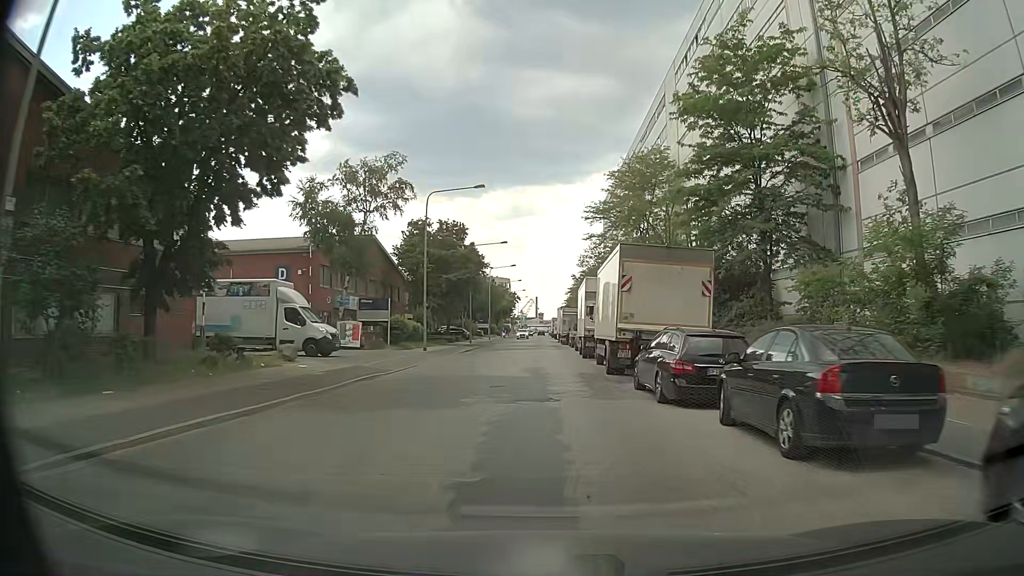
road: secondary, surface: sett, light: Day
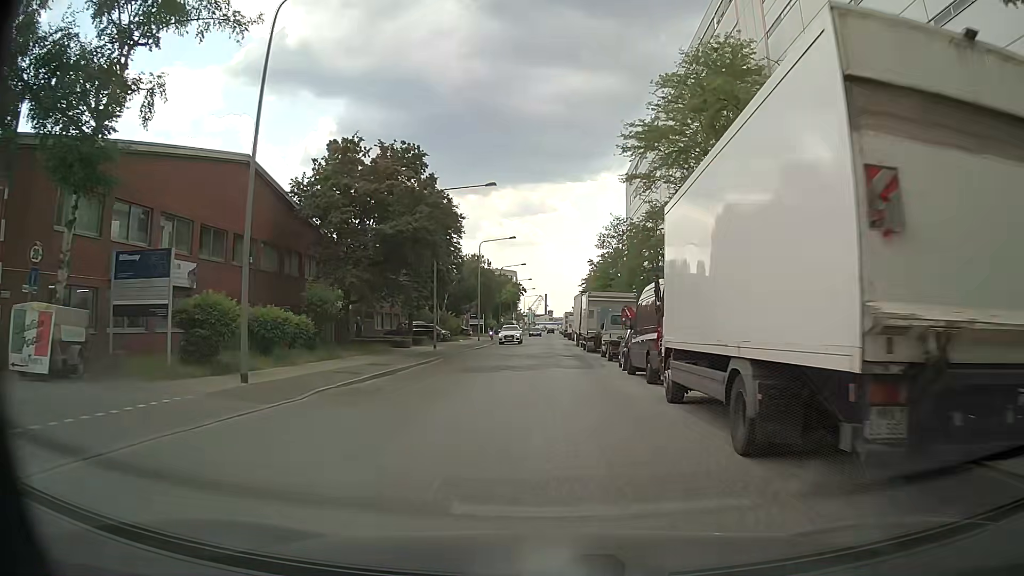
(+0.1, +25.3) m; -1°
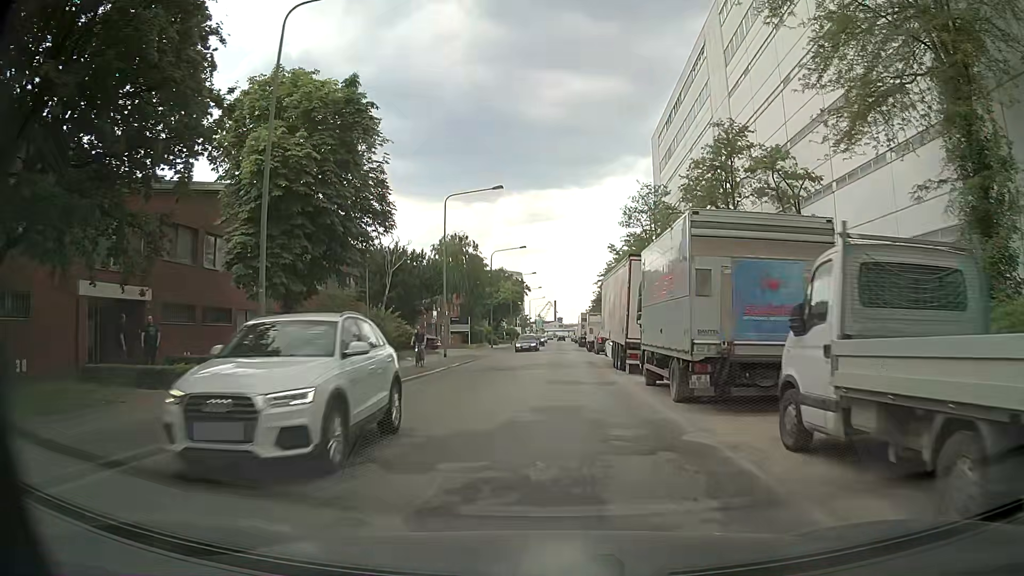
(+0.4, +25.0) m; 0°
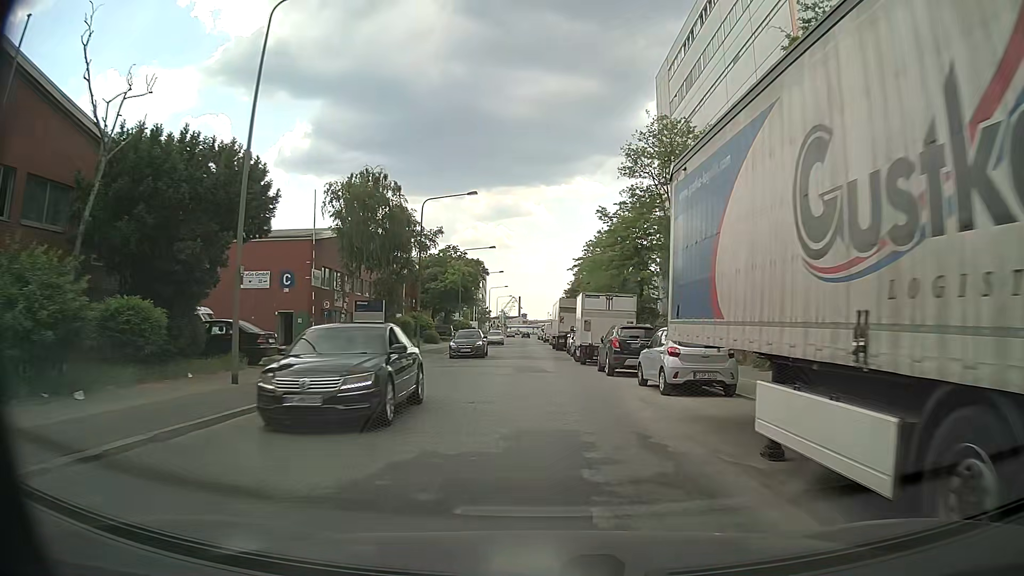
(+0.5, +24.5) m; +4°
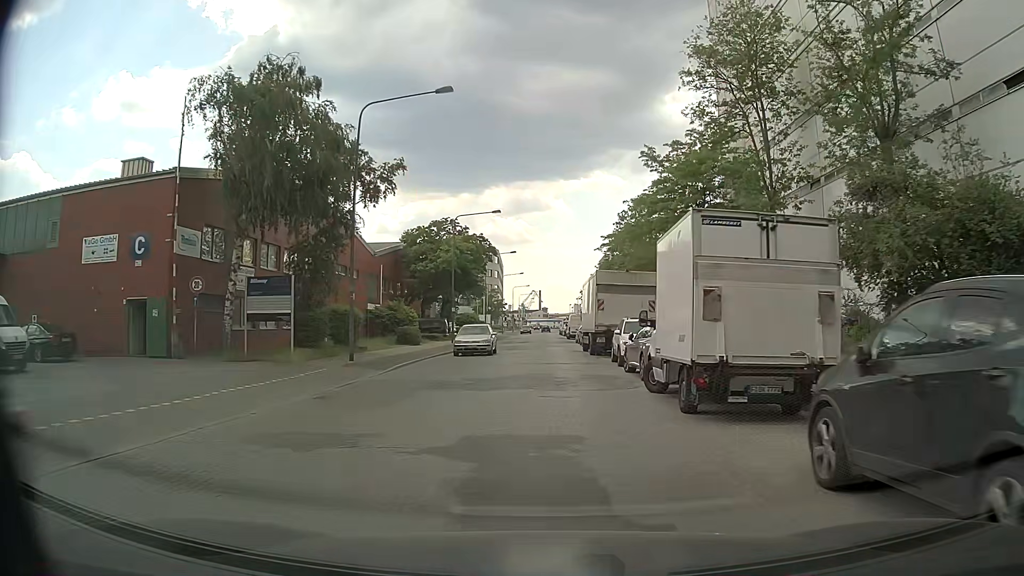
(-0.5, +18.3) m; -2°
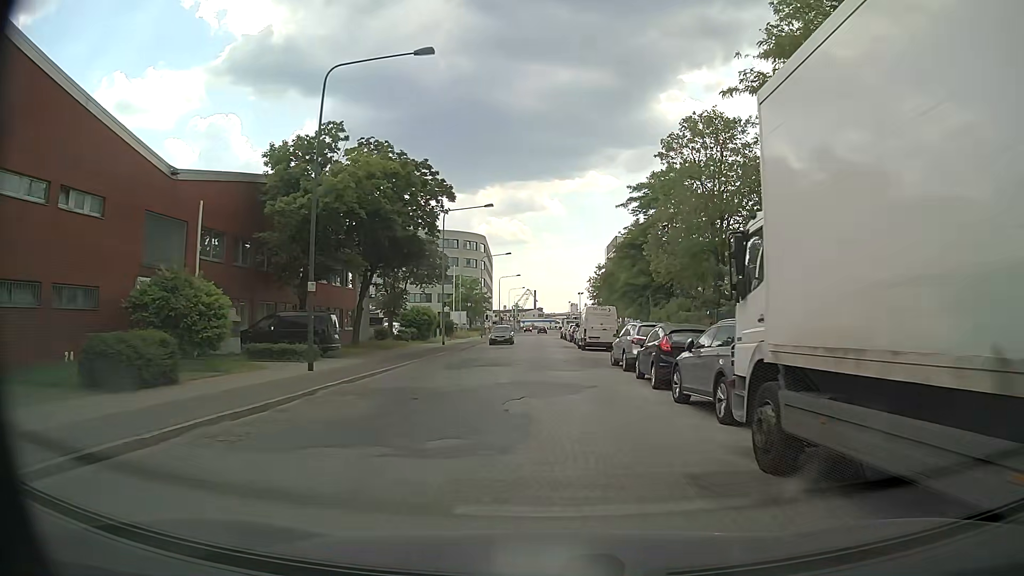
(+0.1, +30.4) m; 0°
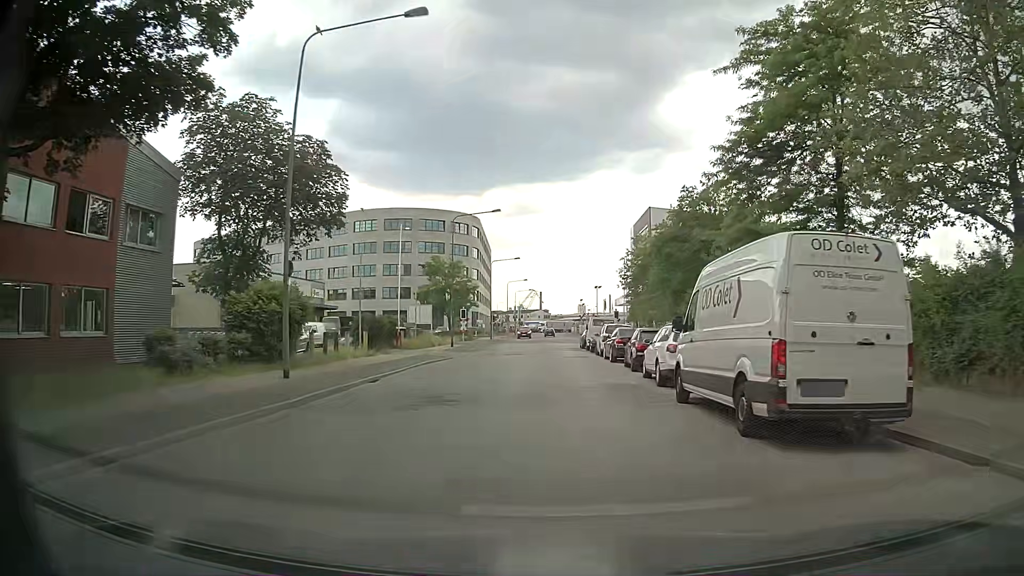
(+0.1, +30.5) m; 0°
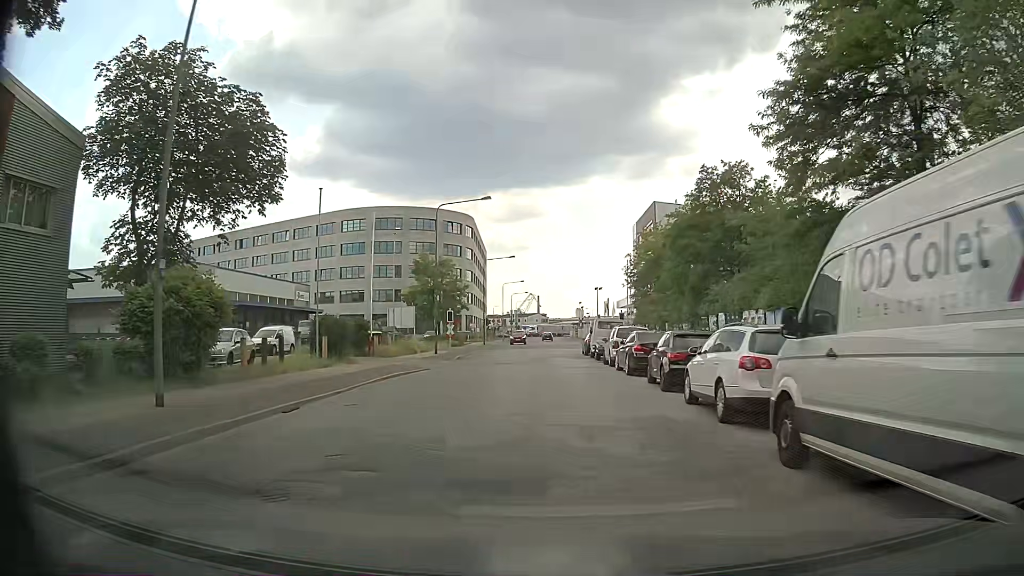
(+0.1, +6.2) m; +1°
(0, +10) (0, +20) (0, +30) (0, +40) (0, +50) (0, +60) (+1, +70) (+1, +80) (+1, +90) (+1, +100) m
